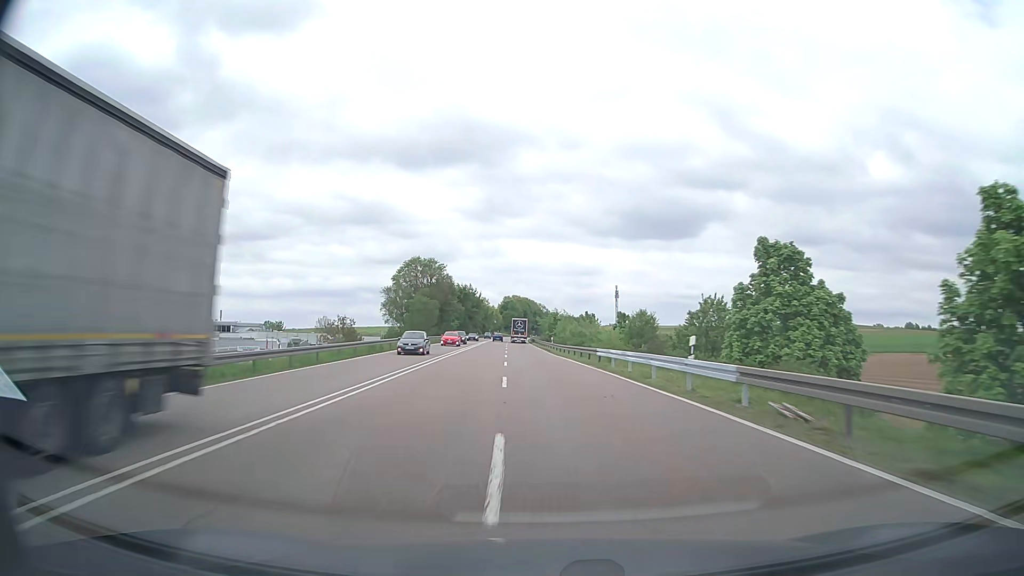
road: trunk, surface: asphalt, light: Day
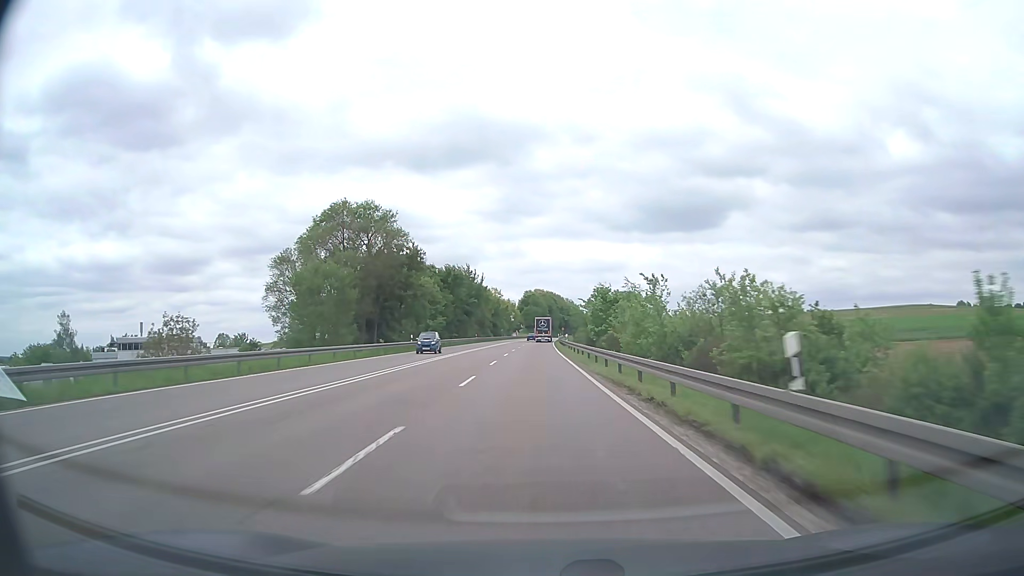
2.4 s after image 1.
(-1.1, +59.7) m; -2°
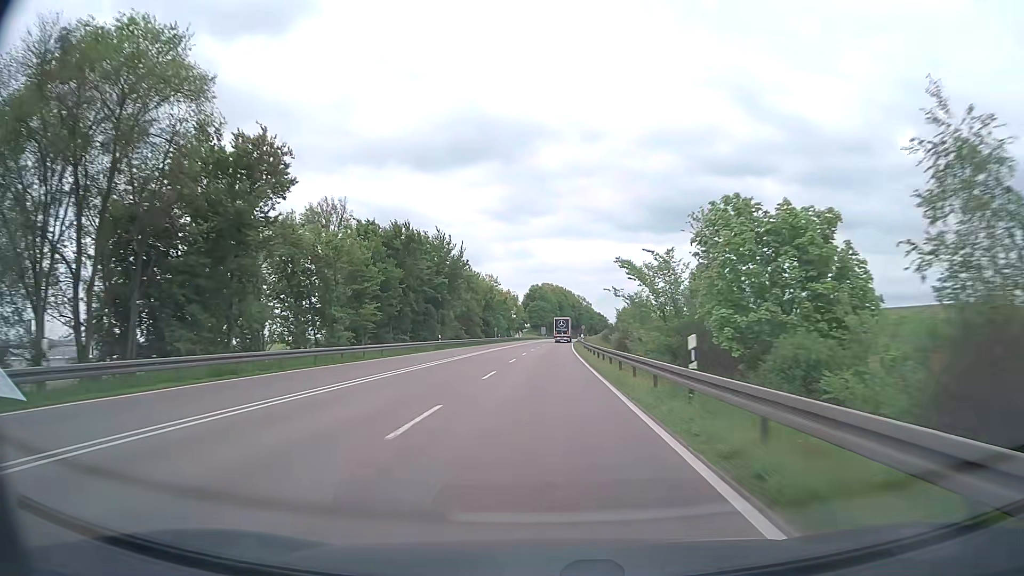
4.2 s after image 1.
(-0.5, +45.2) m; -1°
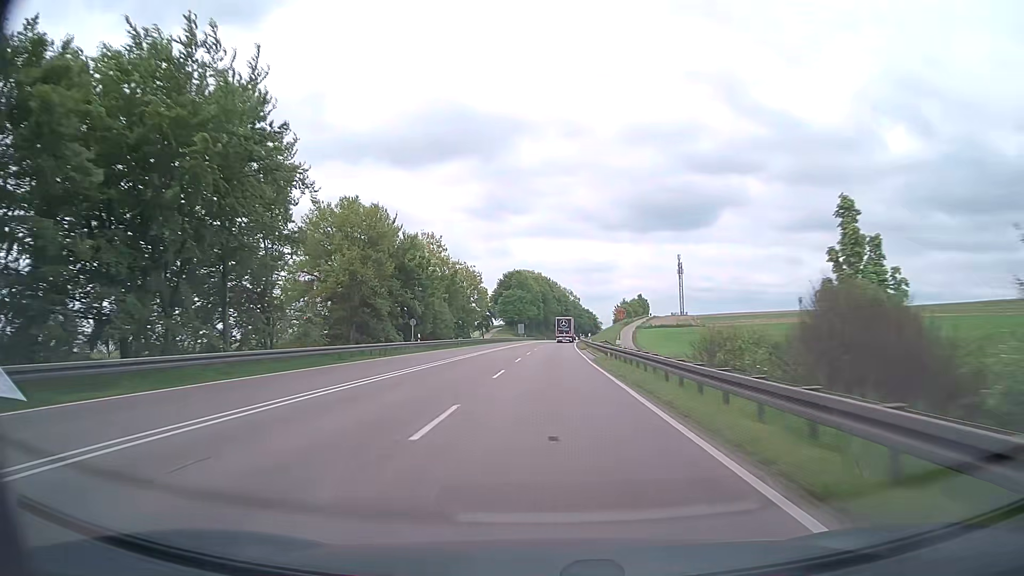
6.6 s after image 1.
(+0.7, +60.2) m; +2°
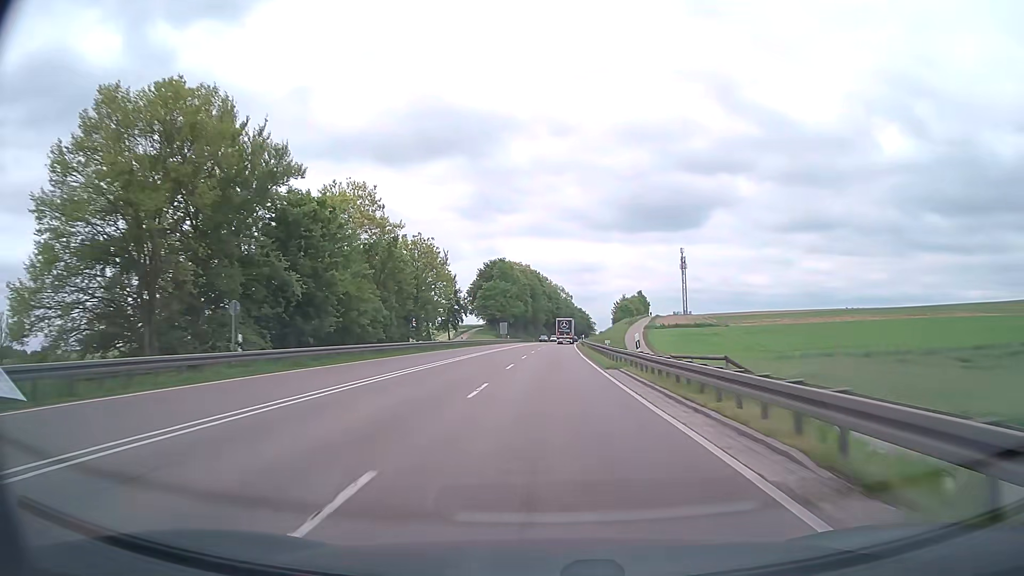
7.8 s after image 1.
(+0.2, +30.3) m; +1°
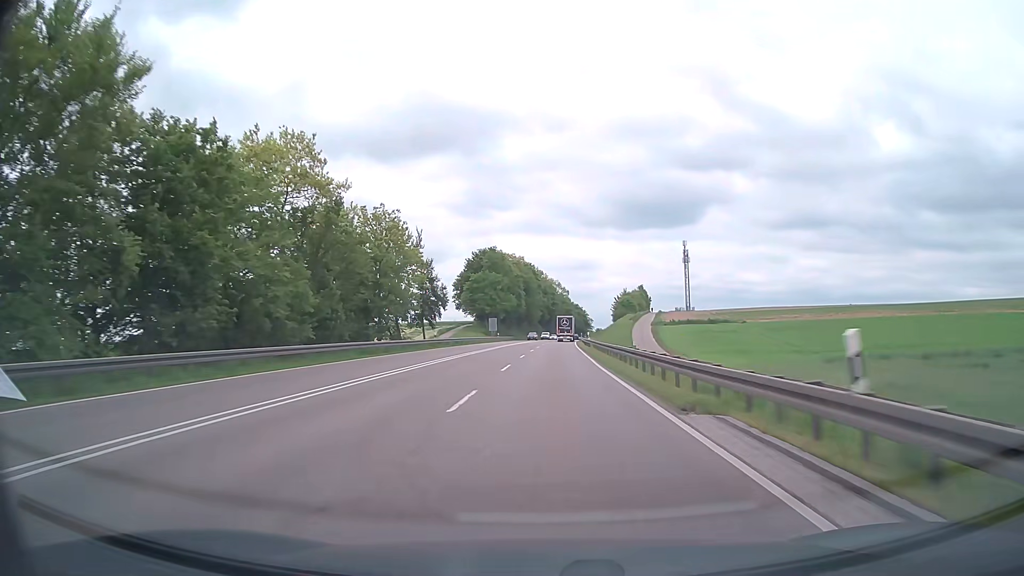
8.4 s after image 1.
(0.0, +15.1) m; 0°
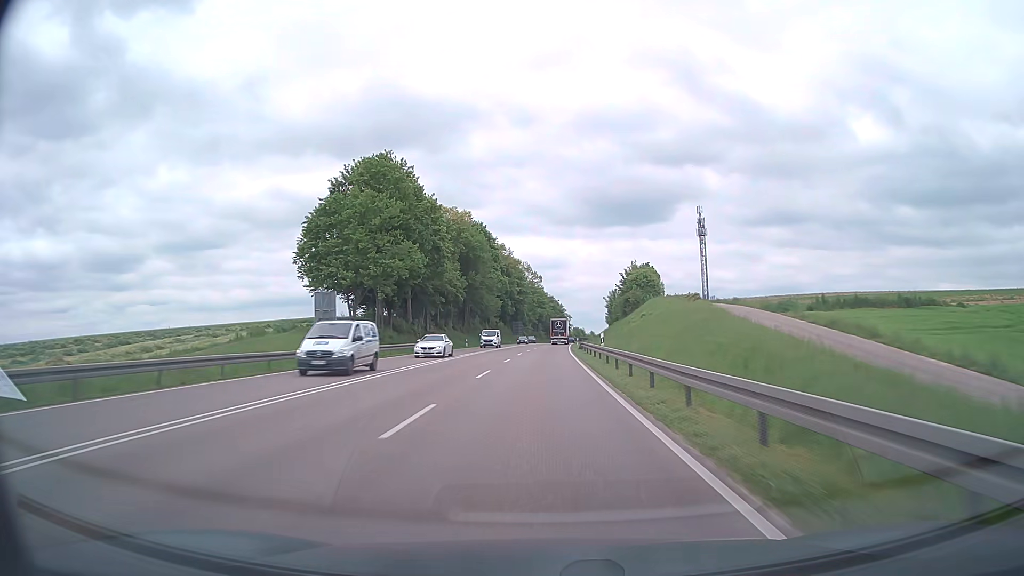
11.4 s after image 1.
(+1.9, +75.0) m; +2°
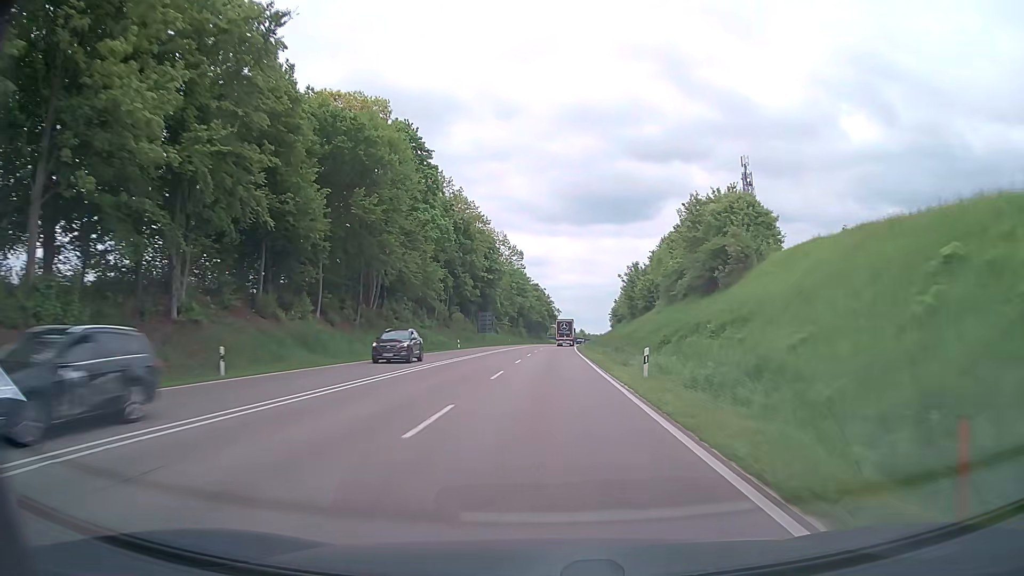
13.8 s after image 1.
(+0.6, +60.2) m; +1°
(0, +10) (0, +20) (0, +30) (0, +40) (+1, +50) (+1, +60) (+2, +70) (+2, +80) (+3, +90) (+3, +100) m
